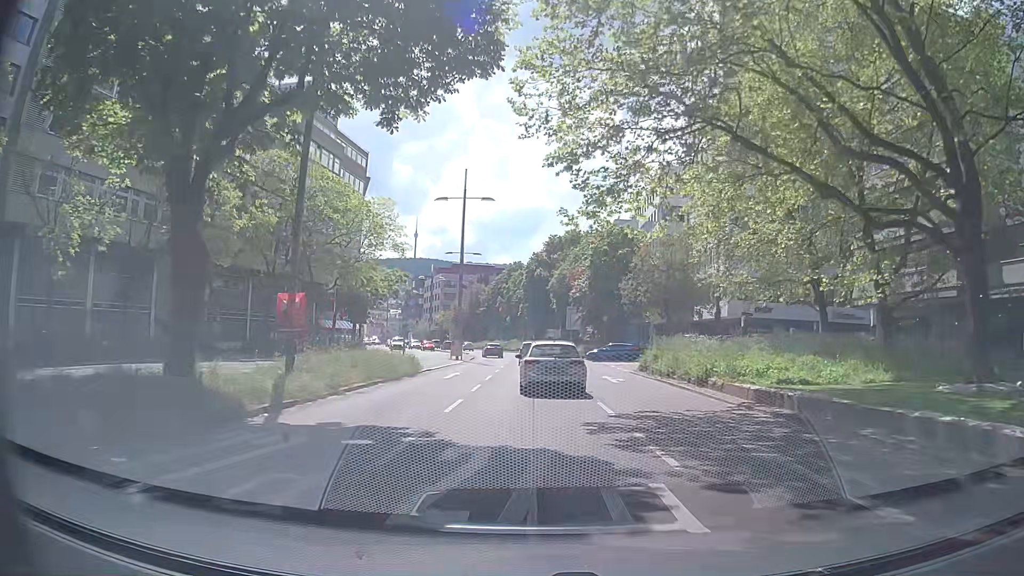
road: primary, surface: asphalt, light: Day
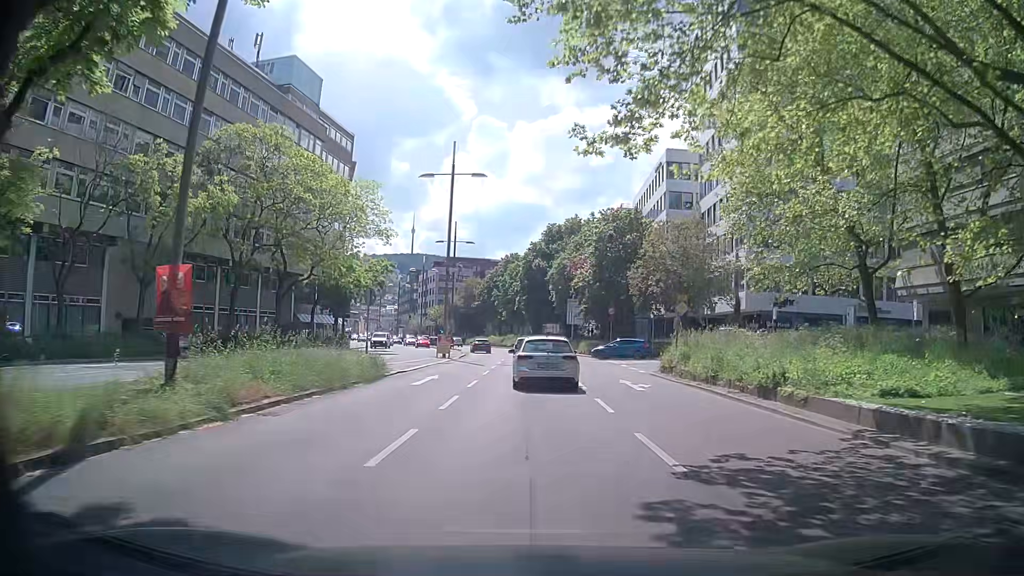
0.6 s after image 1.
(-0.1, +6.3) m; -1°
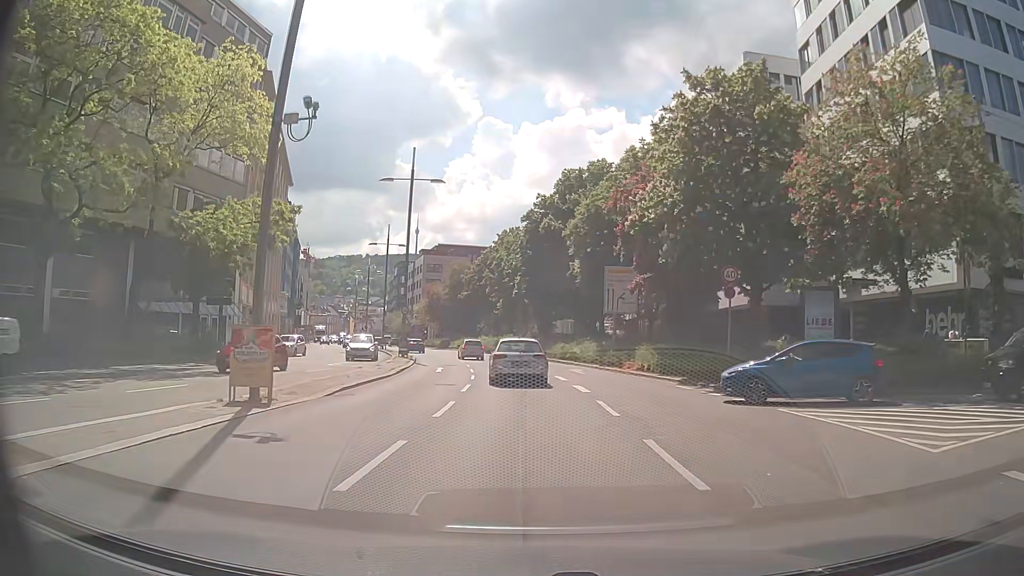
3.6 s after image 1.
(+0.2, +31.3) m; 0°
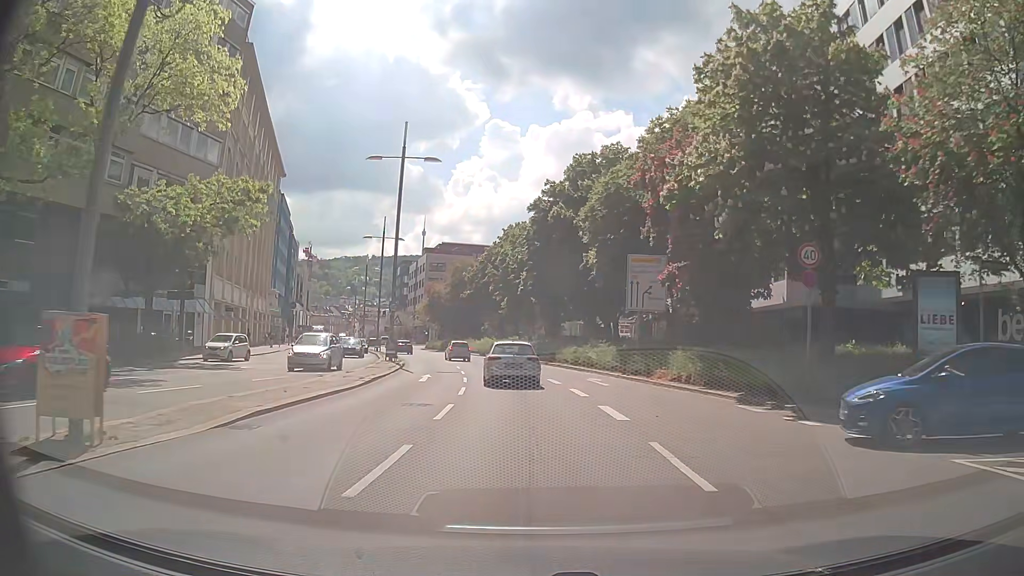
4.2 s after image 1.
(0.0, +6.2) m; 0°
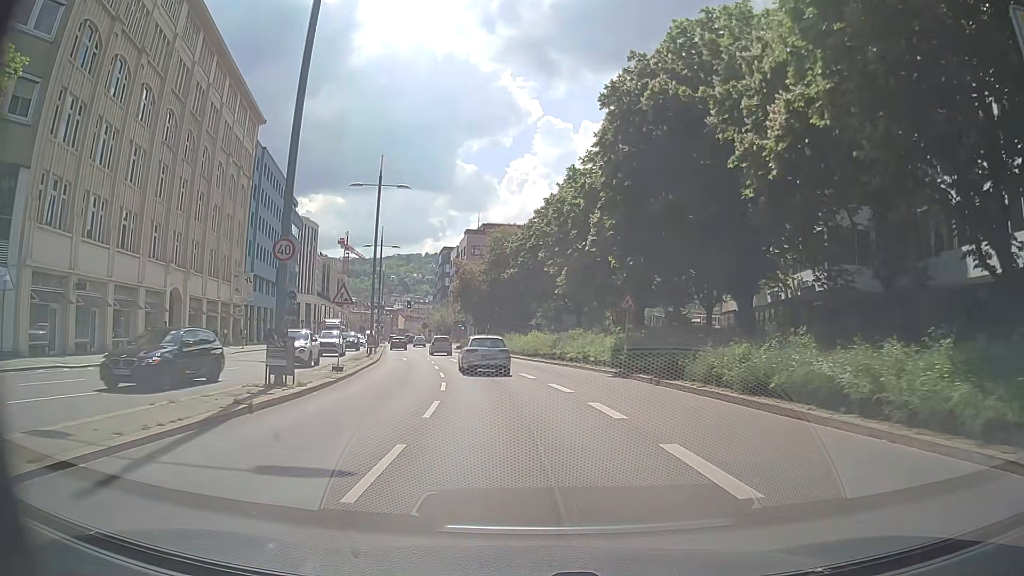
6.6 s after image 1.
(-0.9, +24.6) m; -4°
